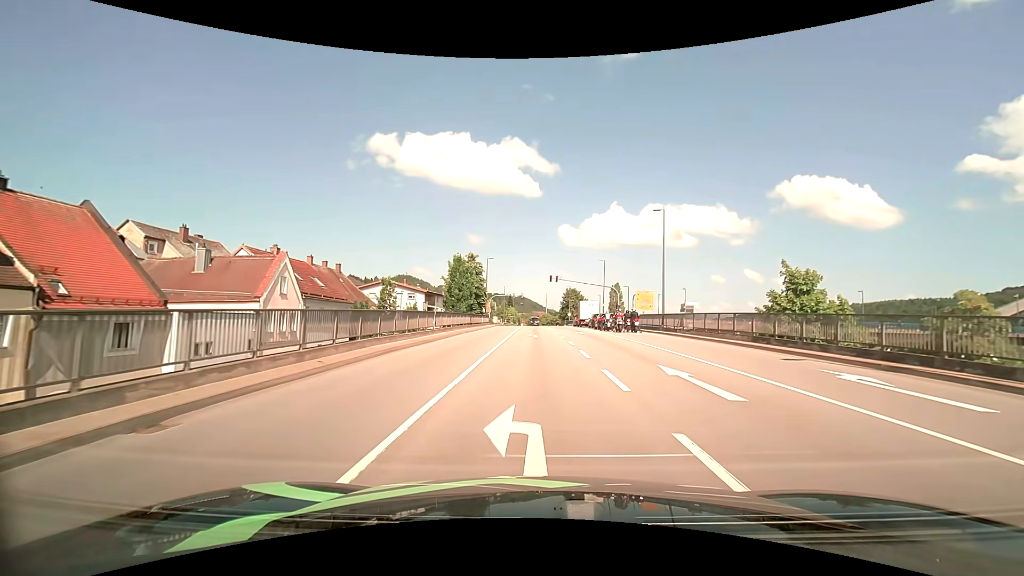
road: primary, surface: asphalt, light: Day
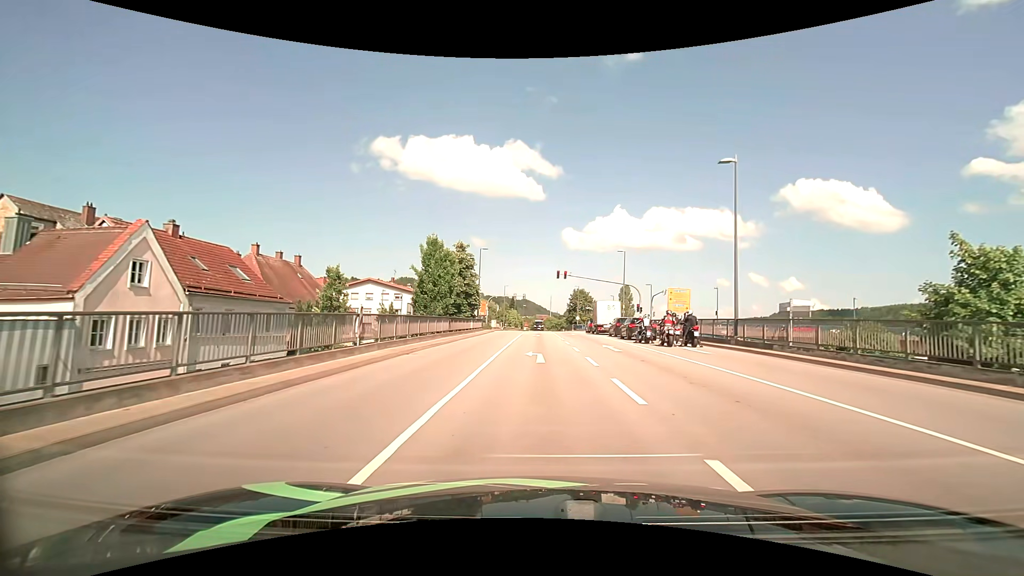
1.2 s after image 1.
(0.0, +12.7) m; 0°
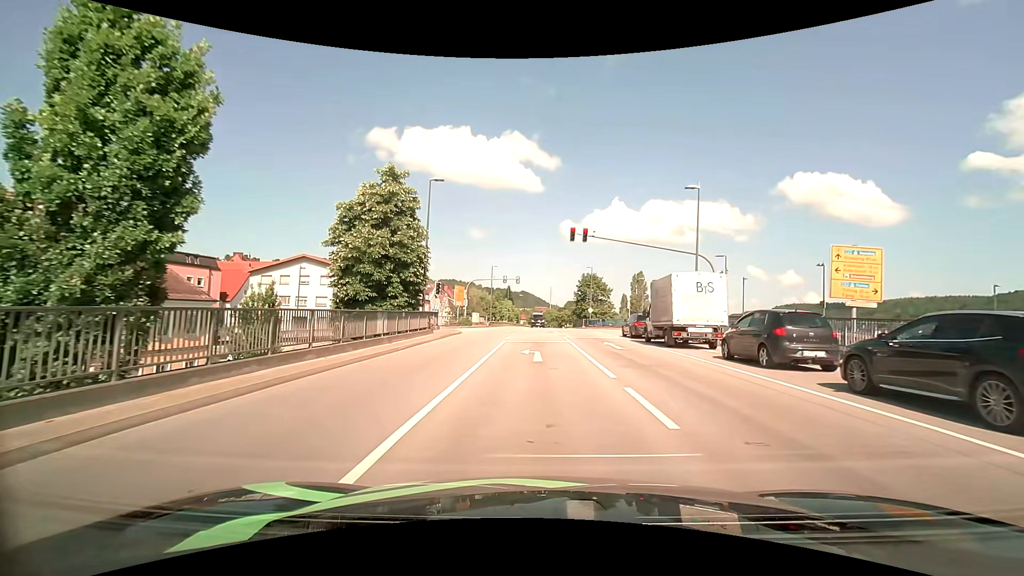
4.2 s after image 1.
(+0.1, +25.2) m; 0°
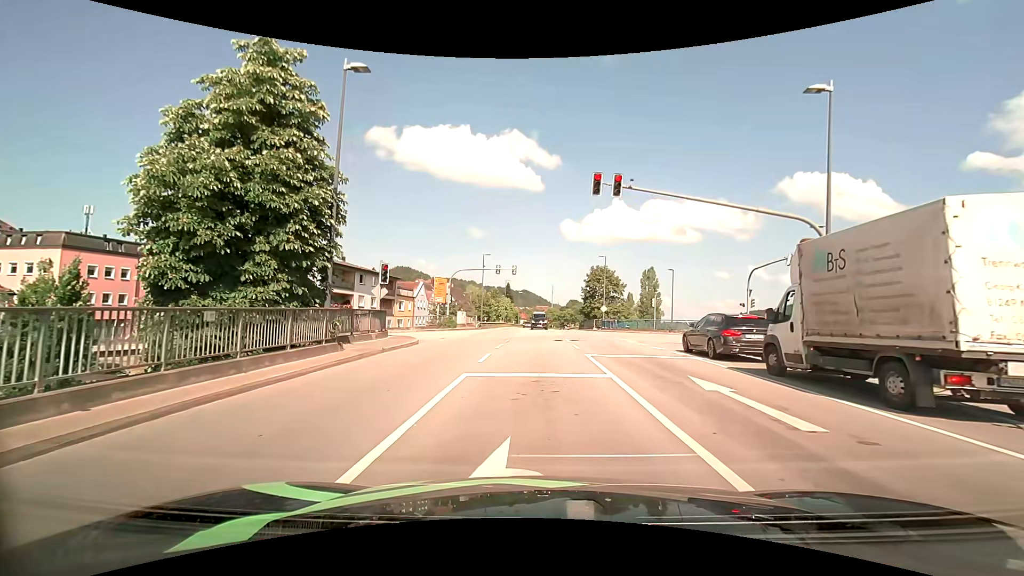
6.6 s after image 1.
(0.0, +13.1) m; 0°
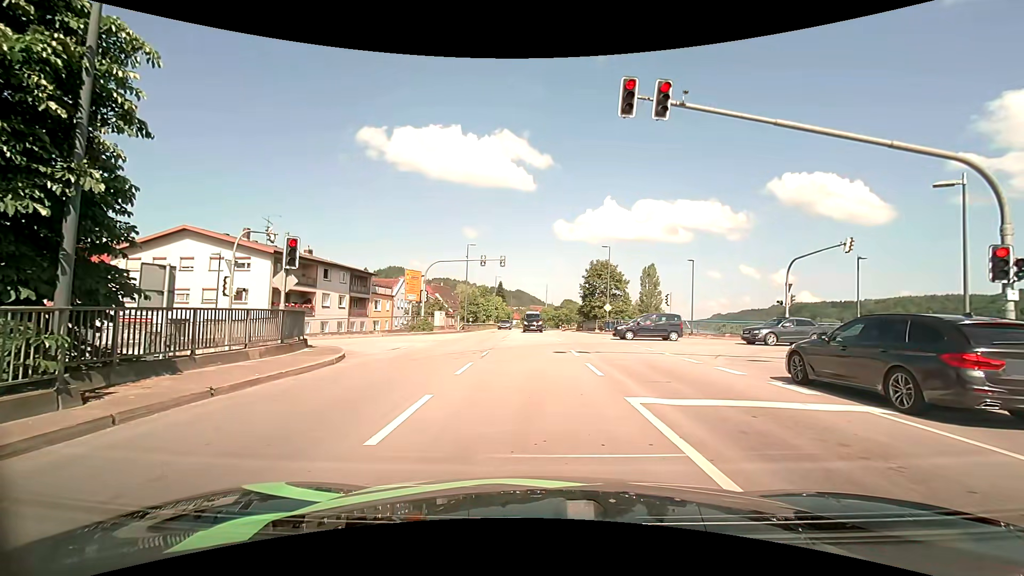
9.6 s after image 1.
(+0.1, +8.1) m; +1°
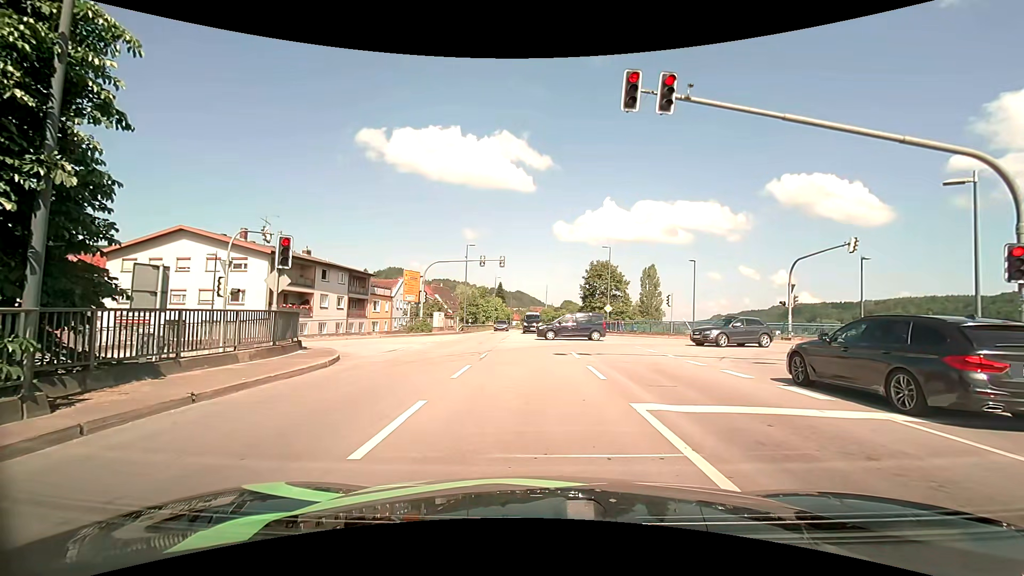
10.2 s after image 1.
(0.0, +0.4) m; 0°
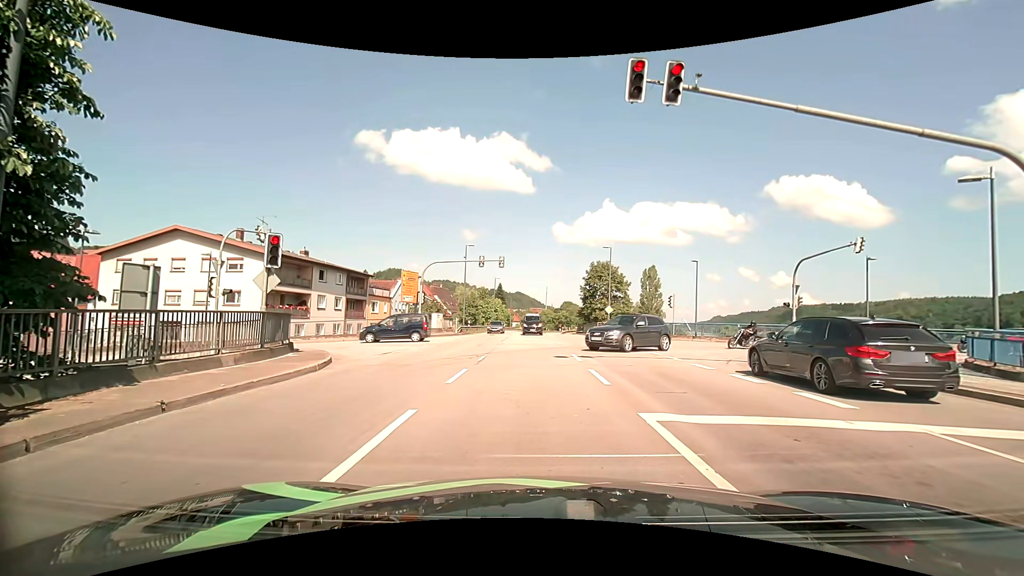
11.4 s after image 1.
(0.0, +0.6) m; 0°
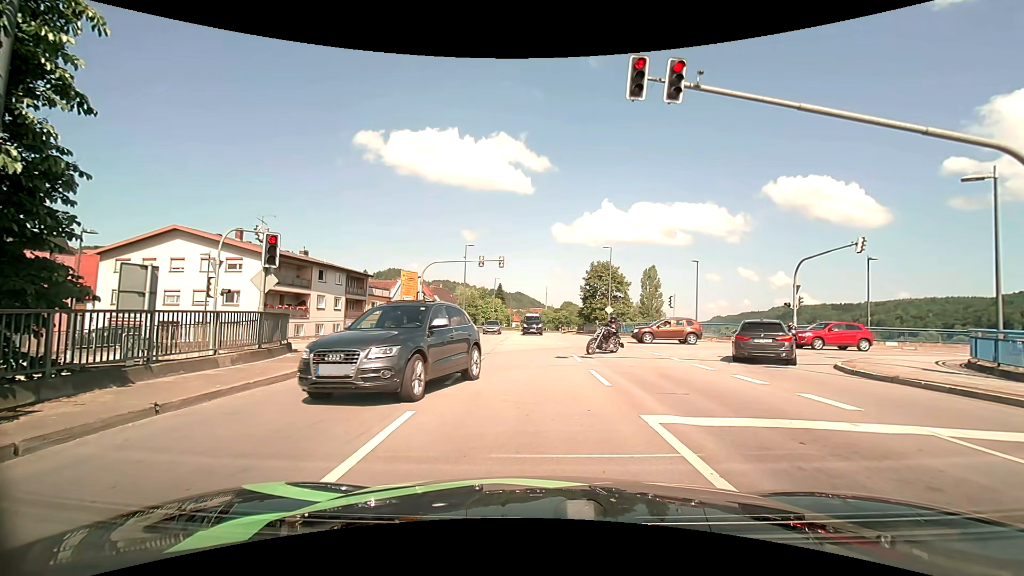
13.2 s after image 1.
(0.0, +0.2) m; 0°
(0, +10) (-1, +20) (-5, +29) (-13, +33) (-23, +34) (-33, +33) (-43, +33) (-53, +33) (-63, +32) (-73, +32) m
